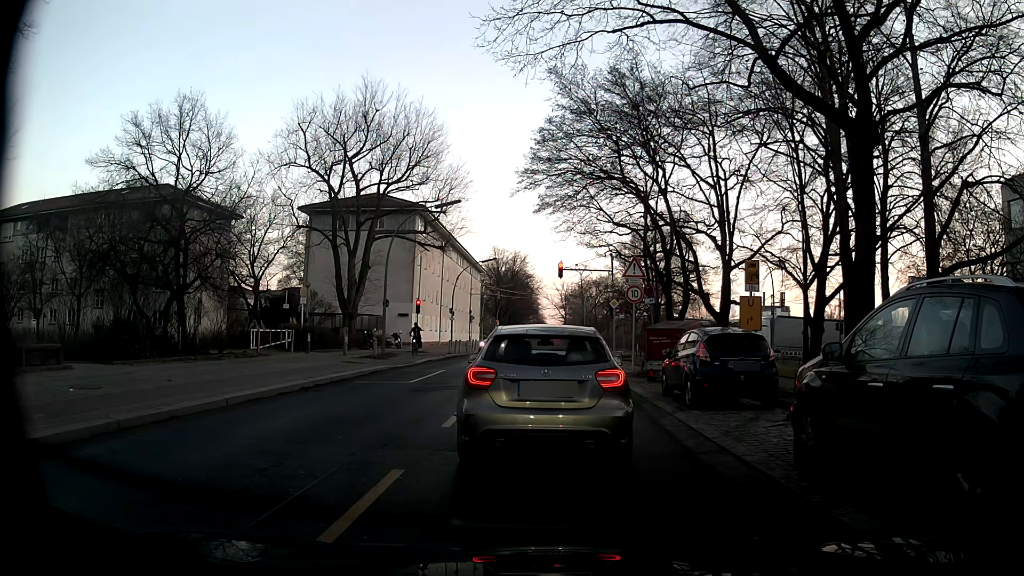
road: residential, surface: asphalt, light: Day
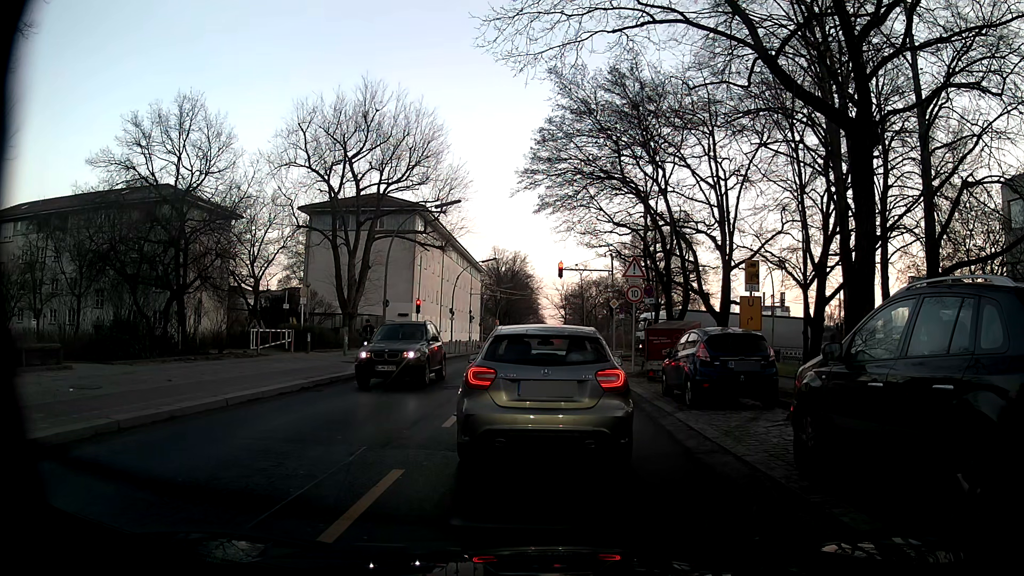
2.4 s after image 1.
(0.0, 0.0) m; 0°
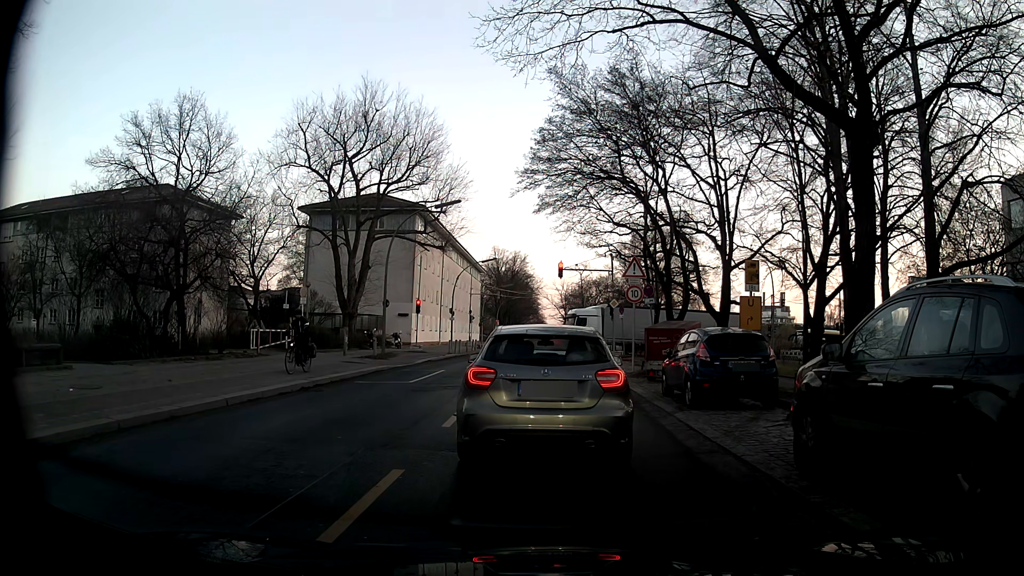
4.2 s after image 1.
(0.0, 0.0) m; 0°
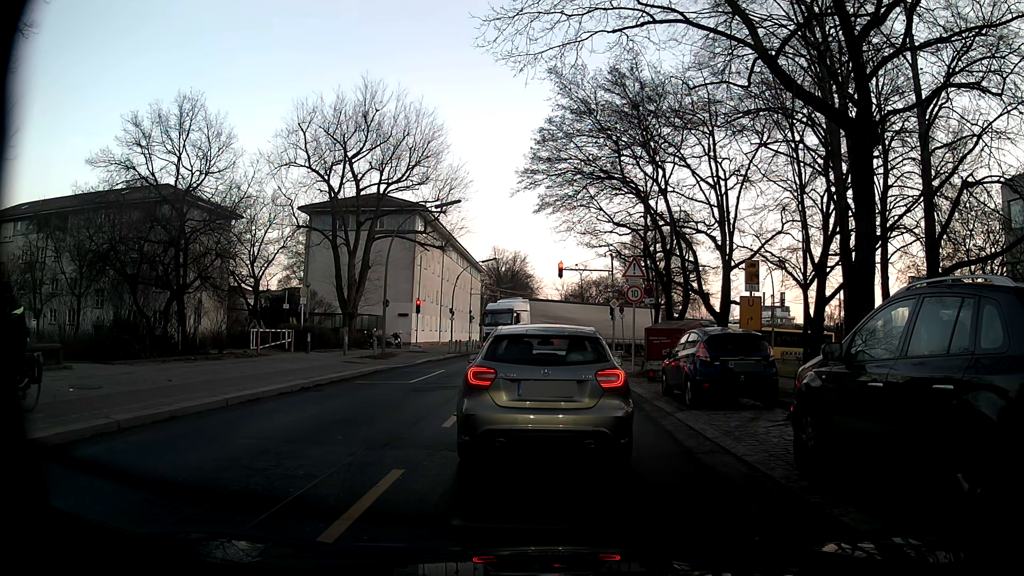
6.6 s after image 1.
(0.0, 0.0) m; 0°
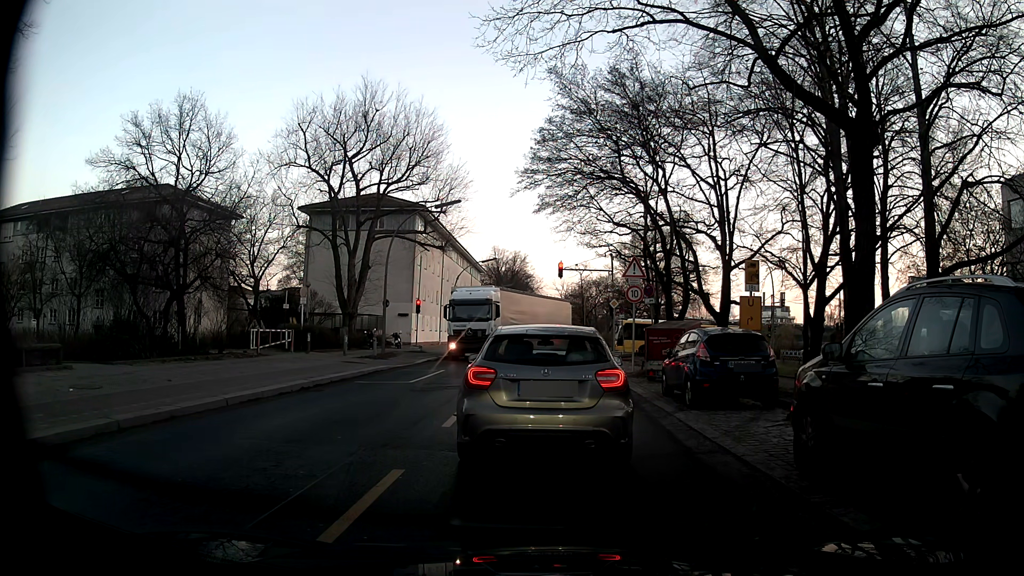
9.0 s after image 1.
(0.0, 0.0) m; 0°
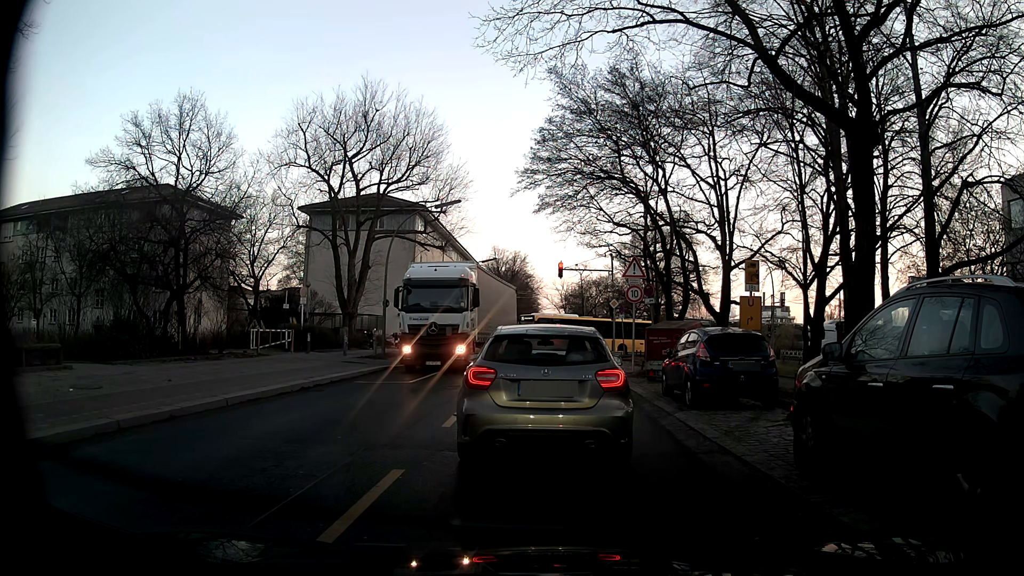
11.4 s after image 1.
(0.0, 0.0) m; 0°
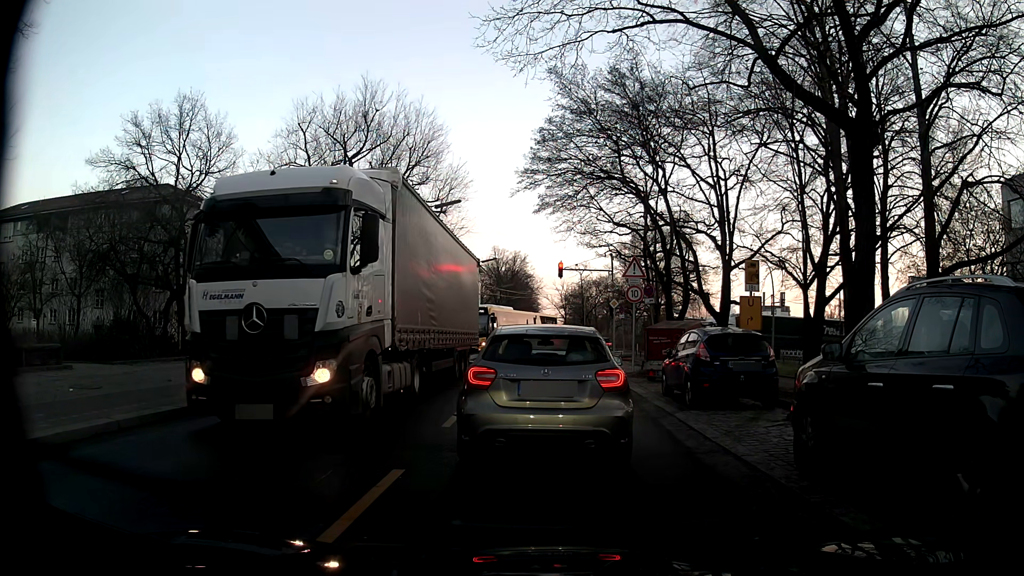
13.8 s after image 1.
(0.0, 0.0) m; 0°
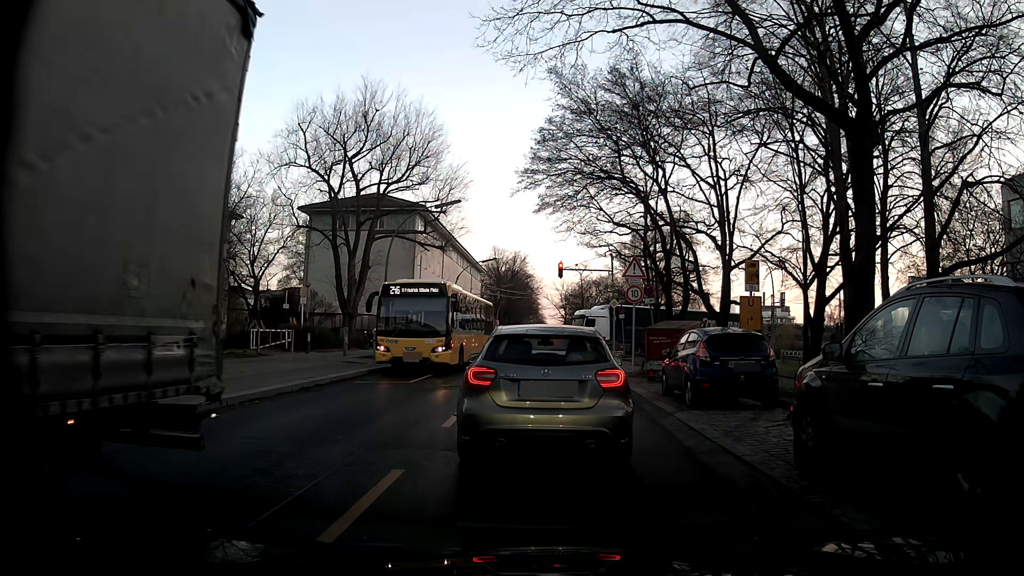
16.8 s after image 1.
(0.0, 0.0) m; 0°
